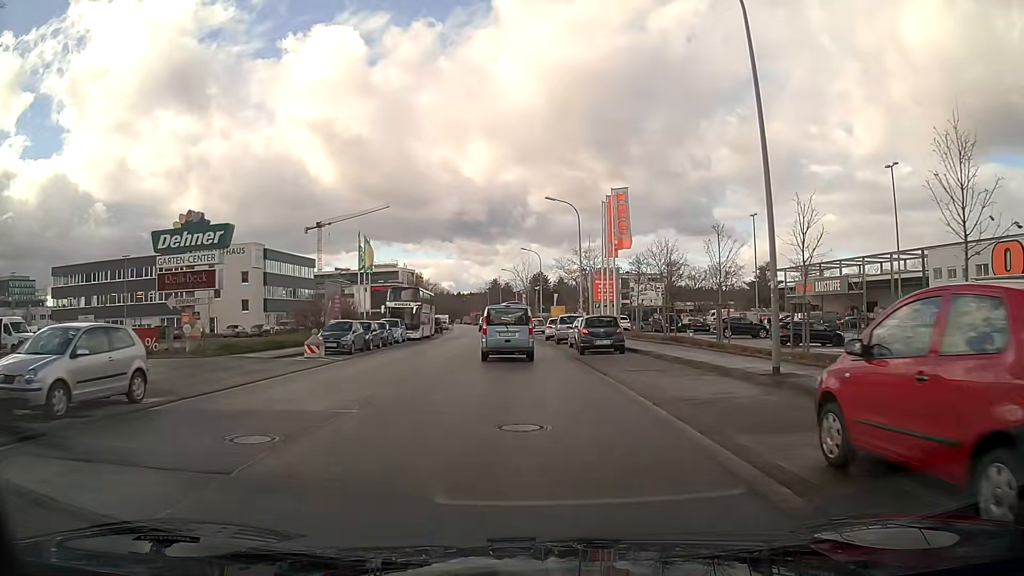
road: tertiary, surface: asphalt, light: Day
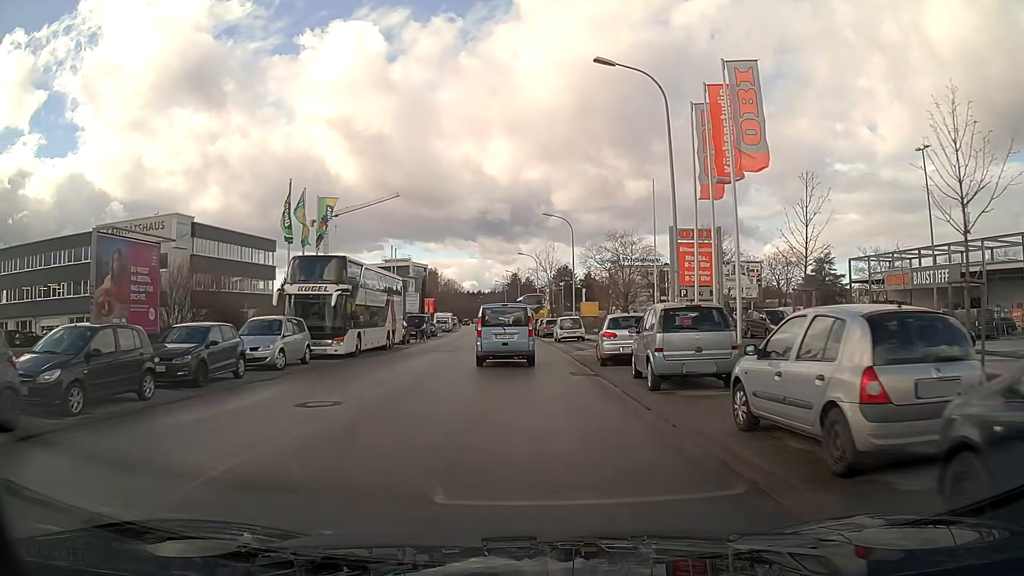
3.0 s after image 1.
(-0.4, +24.6) m; -2°
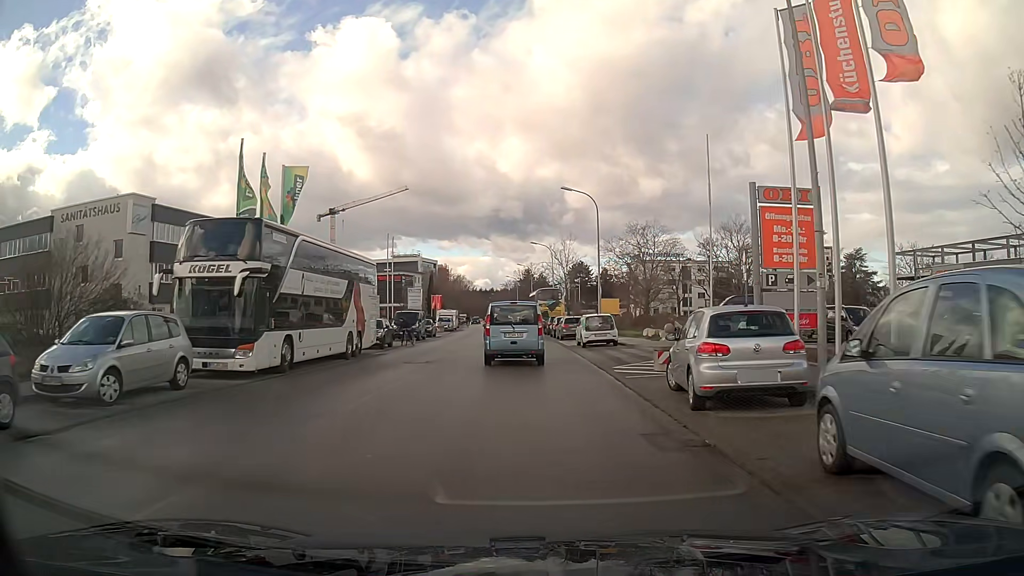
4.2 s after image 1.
(-0.1, +9.6) m; -1°
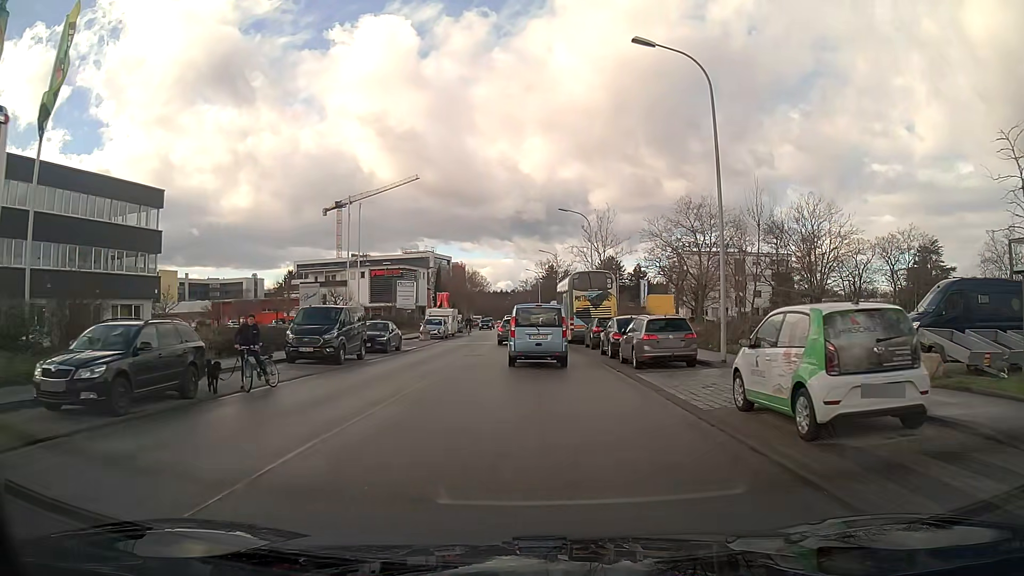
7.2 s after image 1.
(-0.4, +23.3) m; -2°
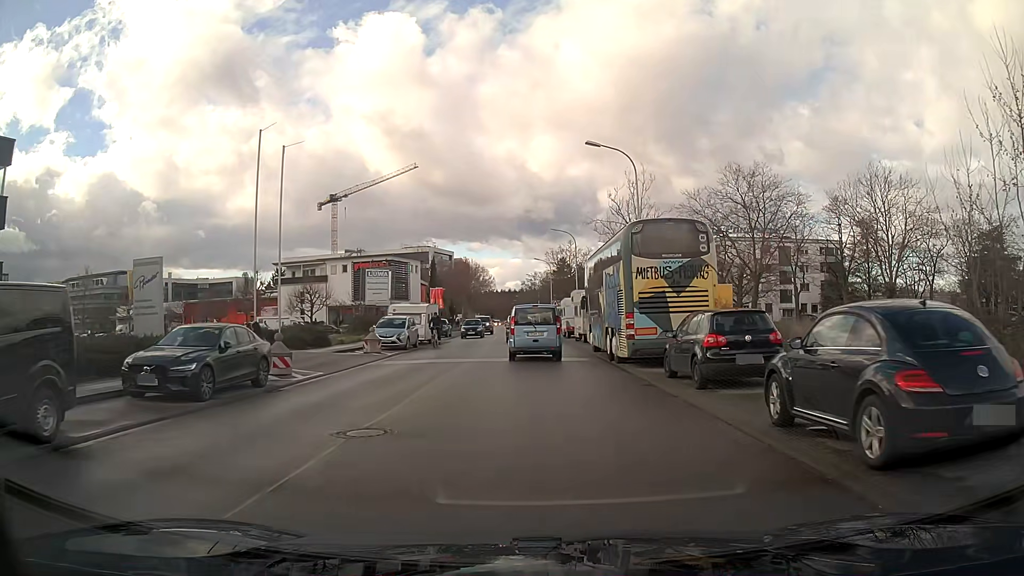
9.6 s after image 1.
(-0.1, +18.4) m; -1°
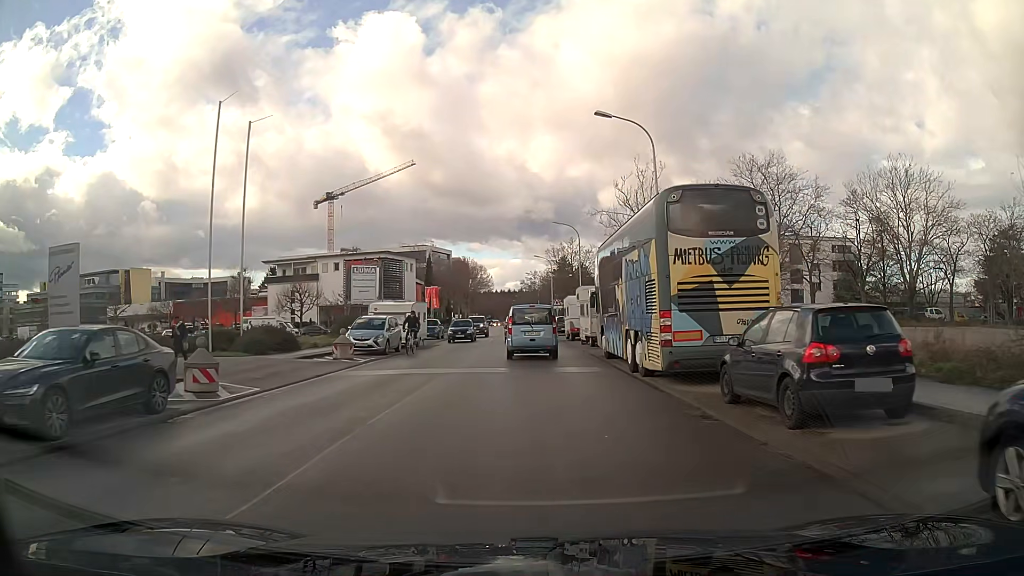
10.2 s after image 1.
(0.0, +4.7) m; 0°
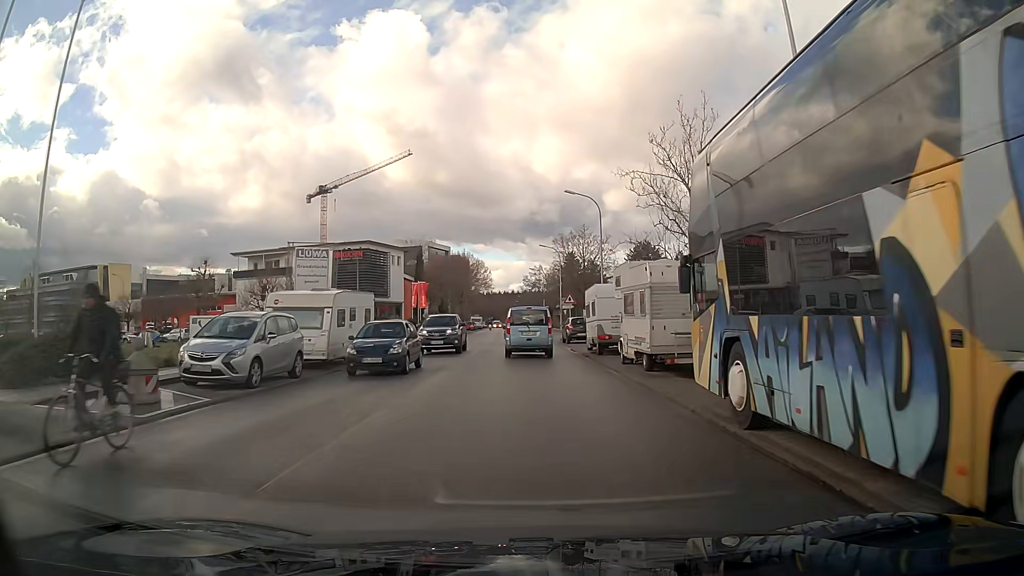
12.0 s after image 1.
(-0.1, +14.3) m; 0°
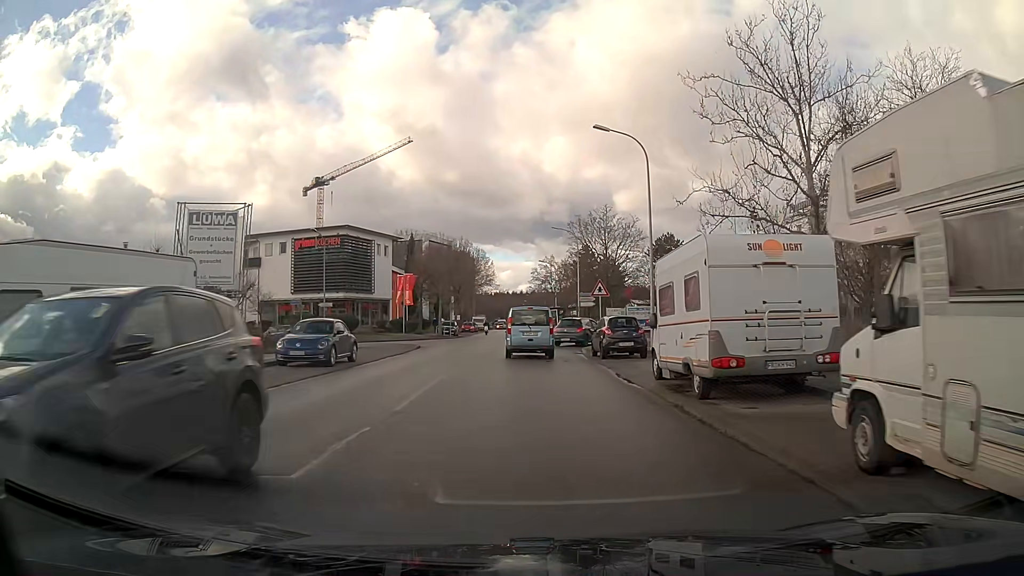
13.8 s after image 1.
(-0.1, +14.7) m; -1°
(0, +10) (0, +20) (0, +30) (-1, +40) (-4, +49) (-13, +52) (-23, +53) (-33, +55) (-43, +57) (-53, +59) m
